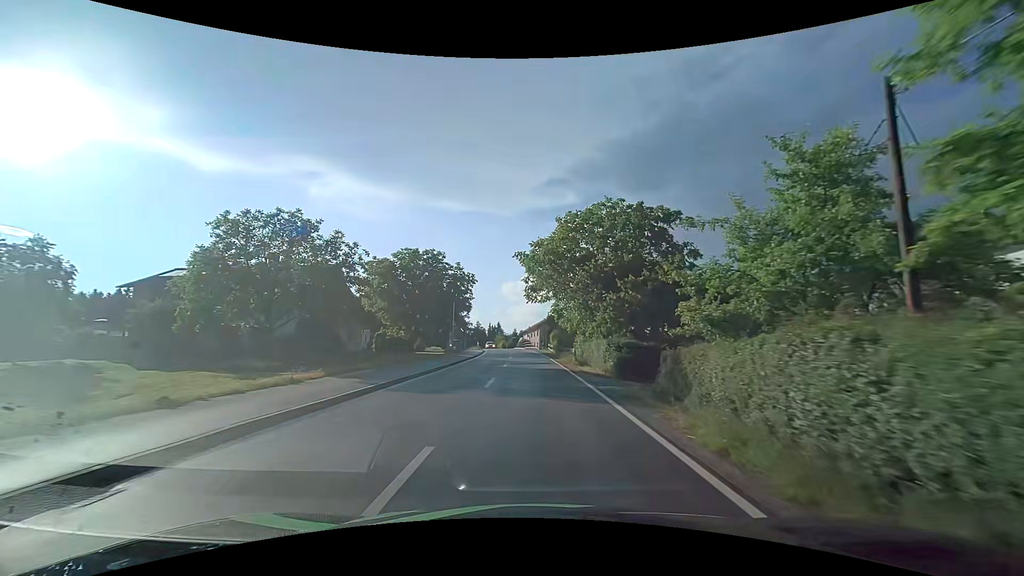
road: tertiary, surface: asphalt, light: Day
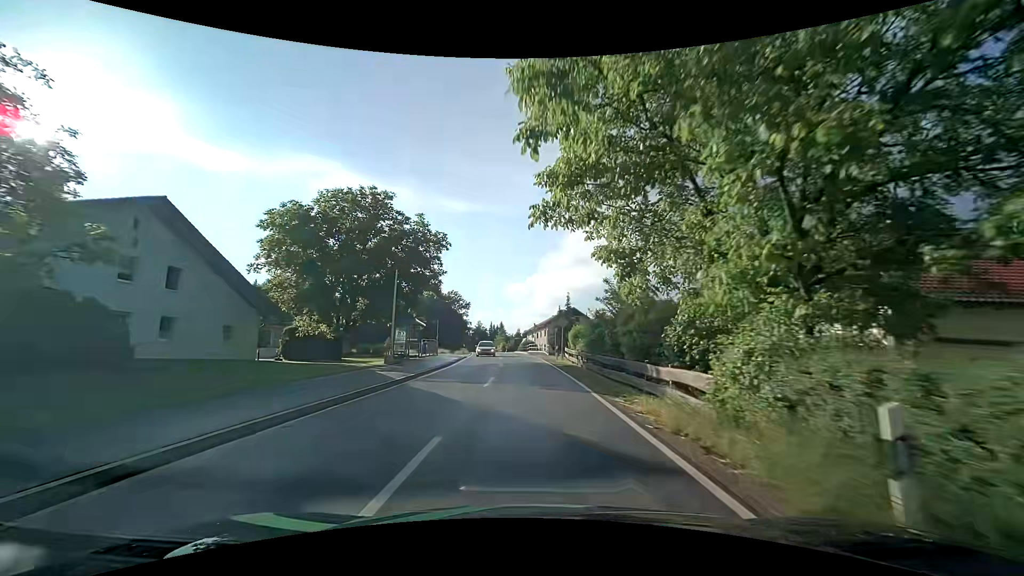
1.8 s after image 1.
(+0.1, +23.2) m; 0°
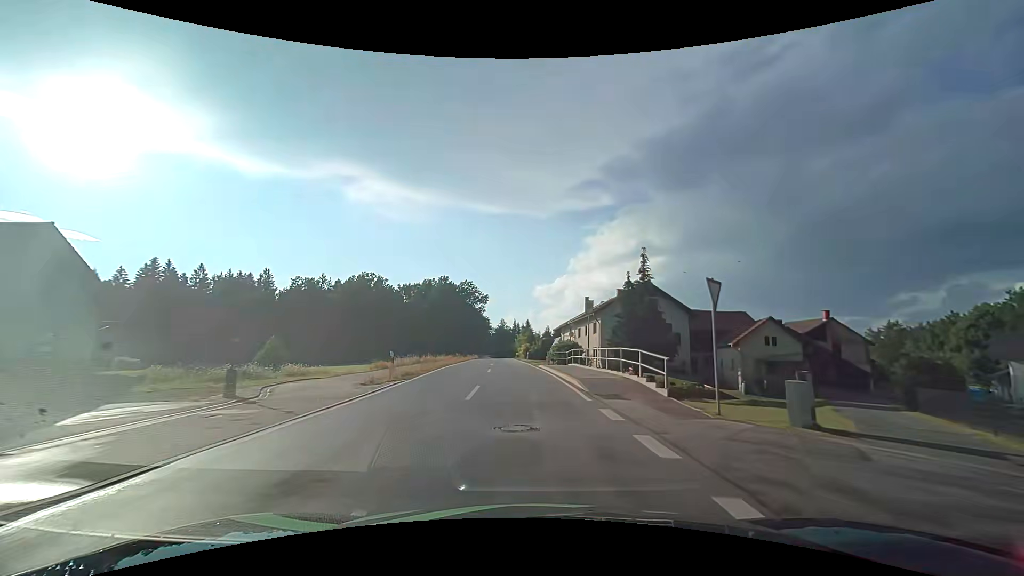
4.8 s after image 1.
(-0.8, +39.0) m; -3°
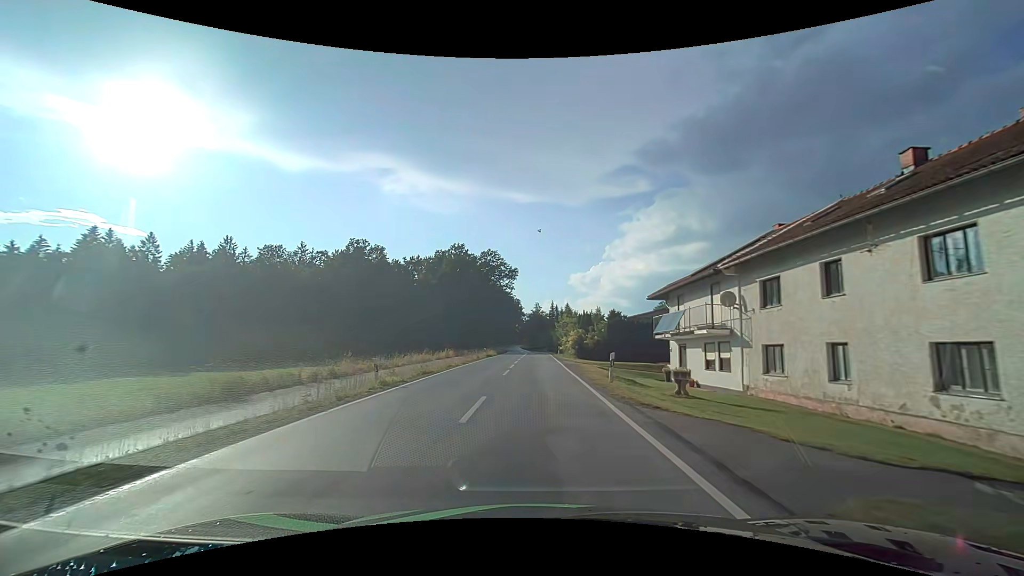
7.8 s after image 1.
(-1.9, +39.8) m; -5°
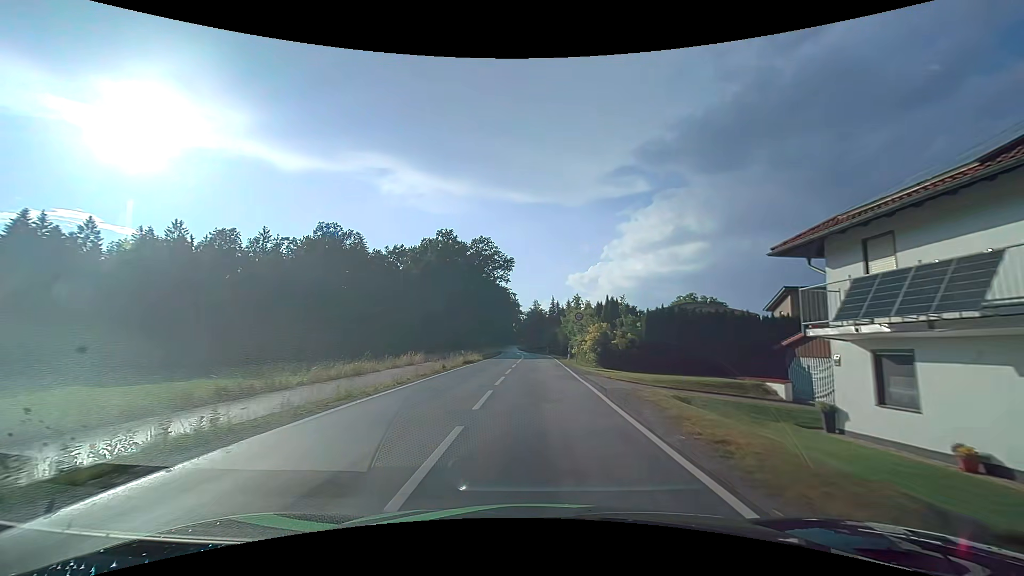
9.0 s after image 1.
(+0.2, +16.3) m; +1°
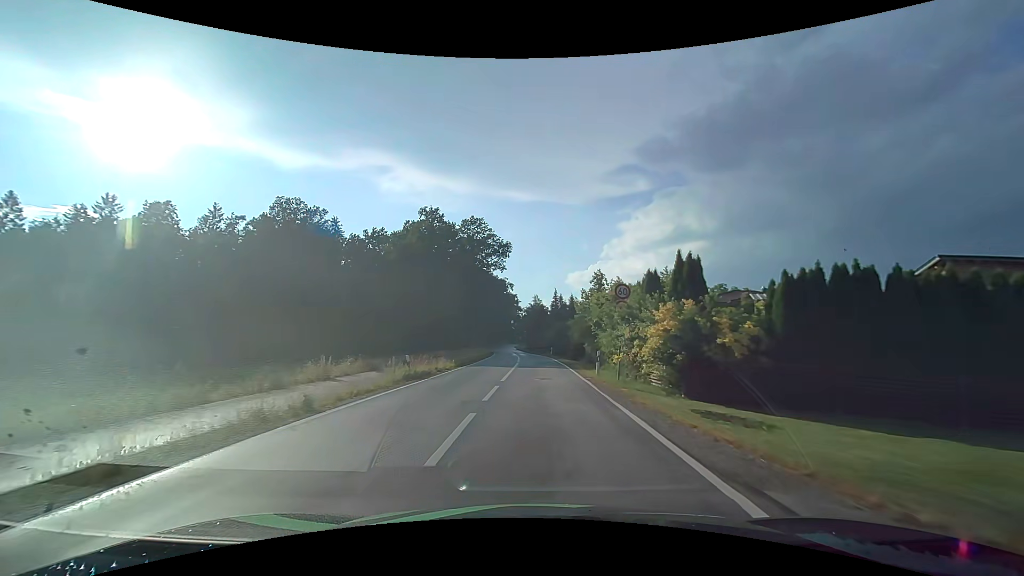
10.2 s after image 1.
(+0.1, +16.6) m; 0°
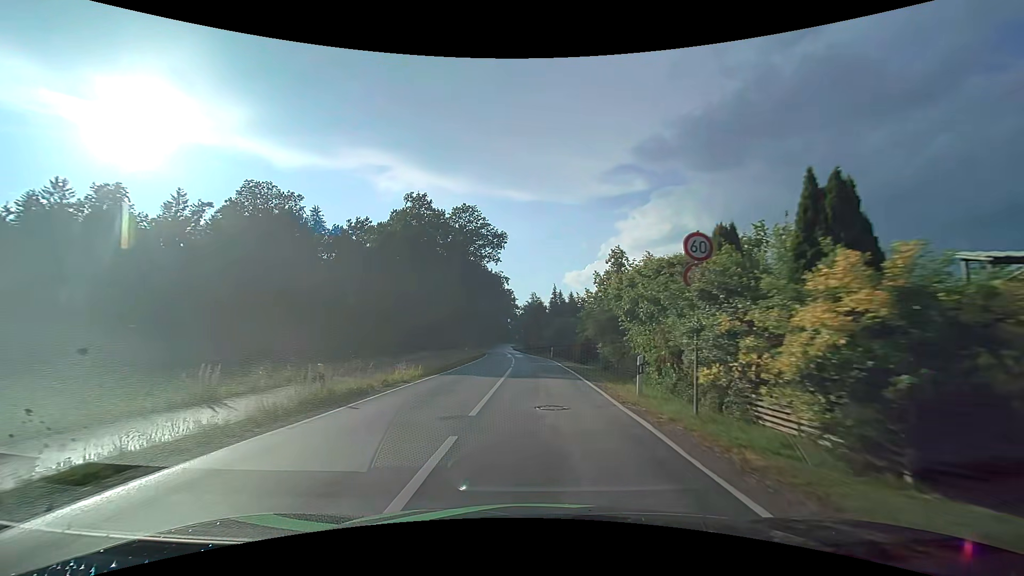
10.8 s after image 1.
(0.0, +8.4) m; +1°
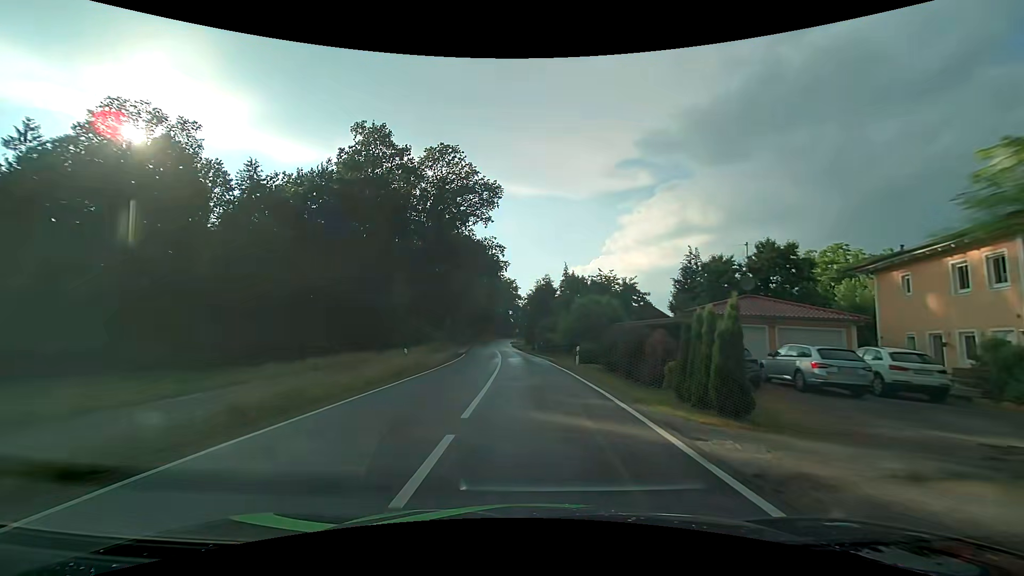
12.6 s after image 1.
(0.0, +25.5) m; -1°
(0, +10) (0, +20) (0, +30) (-1, +40) (-1, +50) (-2, +60) (-3, +70) (-4, +80) (-5, +90) (-5, +100) m
